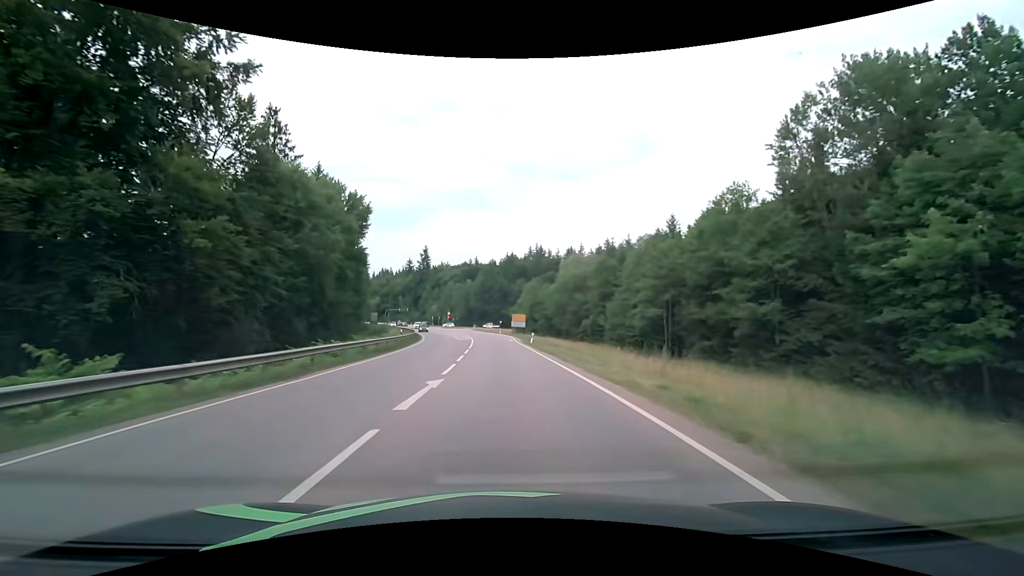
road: secondary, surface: asphalt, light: Day
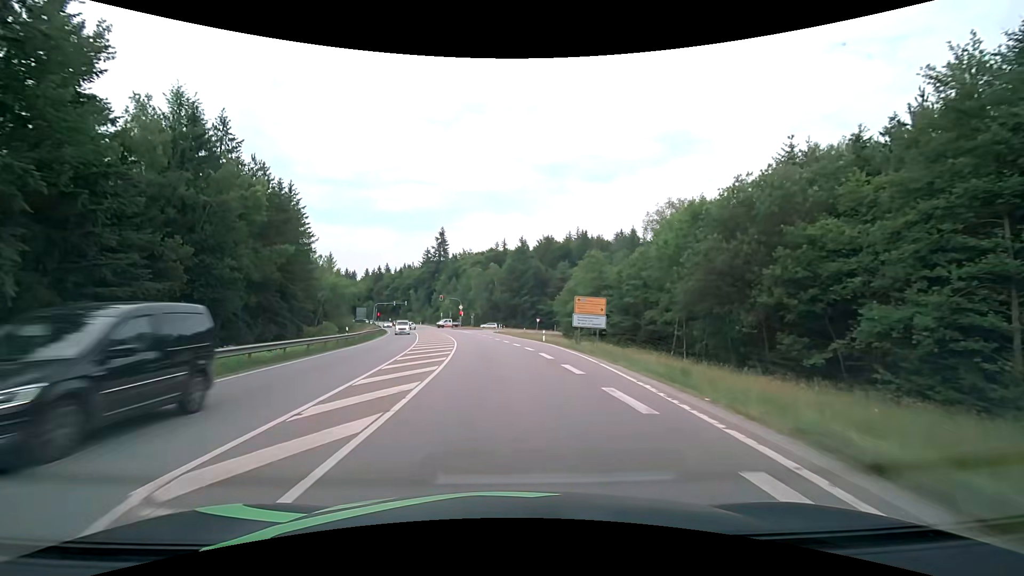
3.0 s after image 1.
(-1.5, +48.4) m; -4°
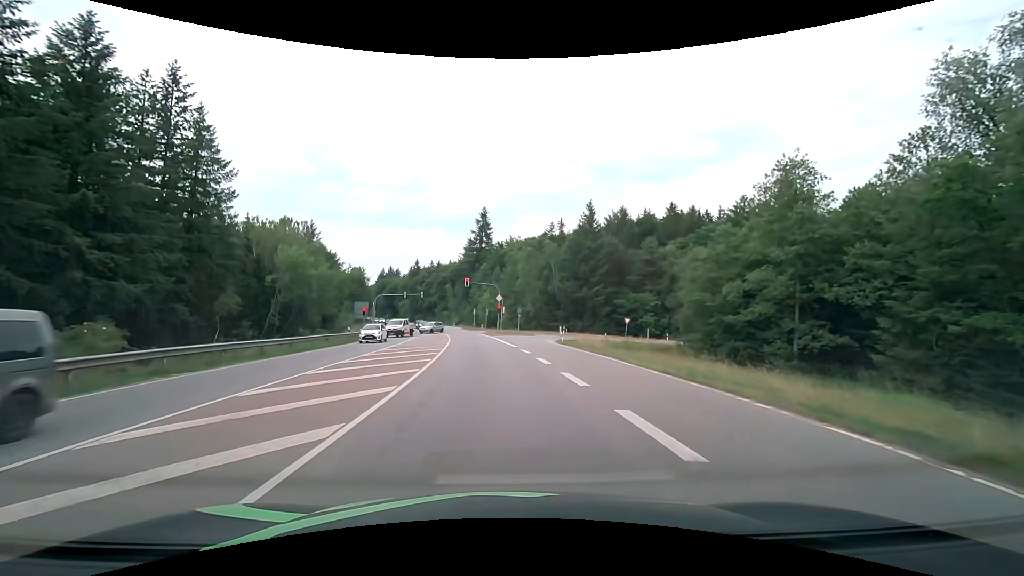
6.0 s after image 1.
(-1.6, +38.3) m; -6°
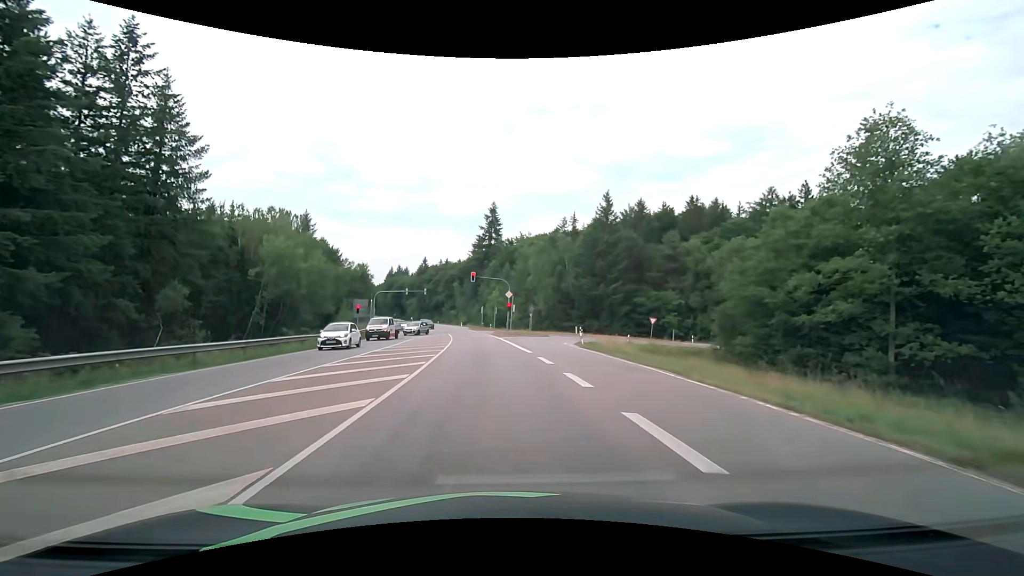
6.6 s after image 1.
(-0.1, +6.2) m; -1°
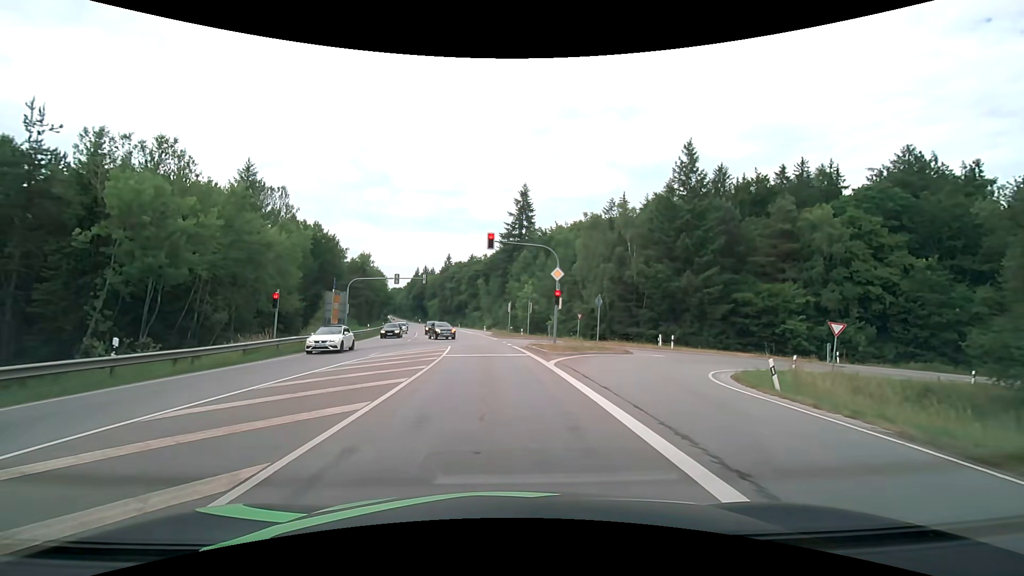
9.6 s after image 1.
(-0.8, +24.2) m; -4°
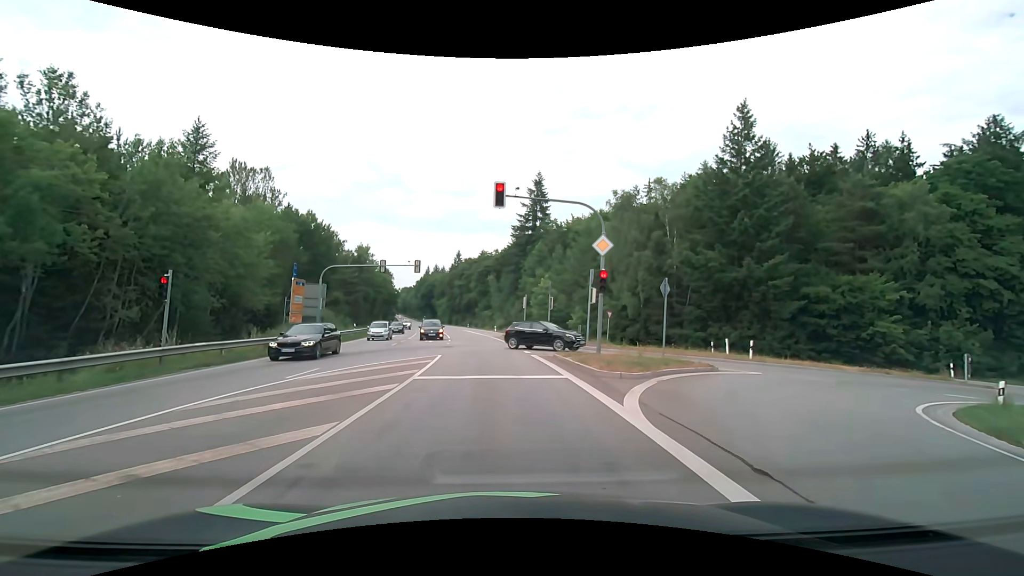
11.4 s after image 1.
(-0.1, +9.9) m; -2°
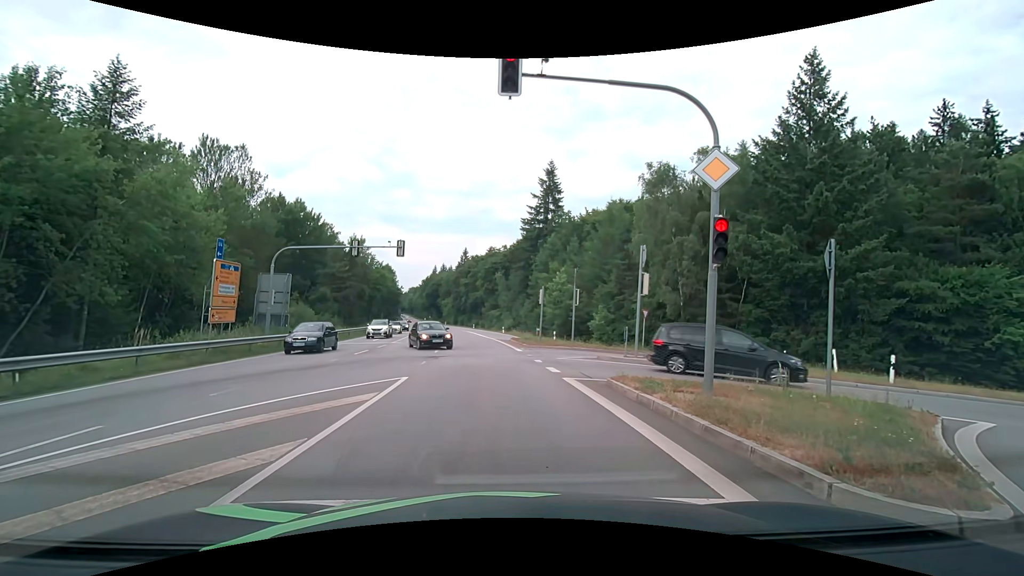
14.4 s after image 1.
(0.0, +8.9) m; -3°
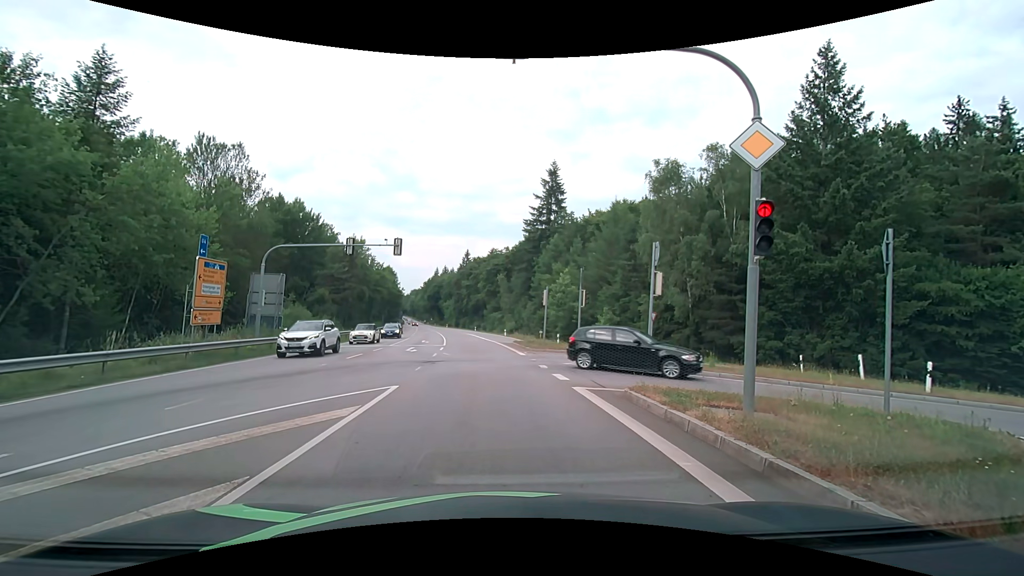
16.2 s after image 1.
(0.0, +1.3) m; 0°
(0, +10) (0, +20) (0, +30) (-1, +40) (-1, +50) (-2, +60) (-3, +70) (-4, +80) (-6, +90) (-7, +100) m
